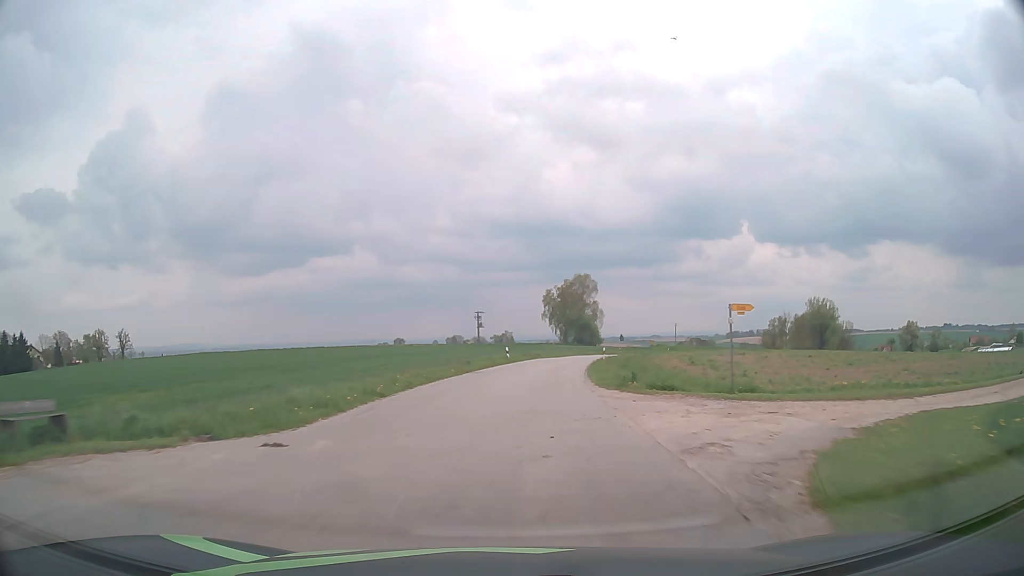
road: tertiary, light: Day
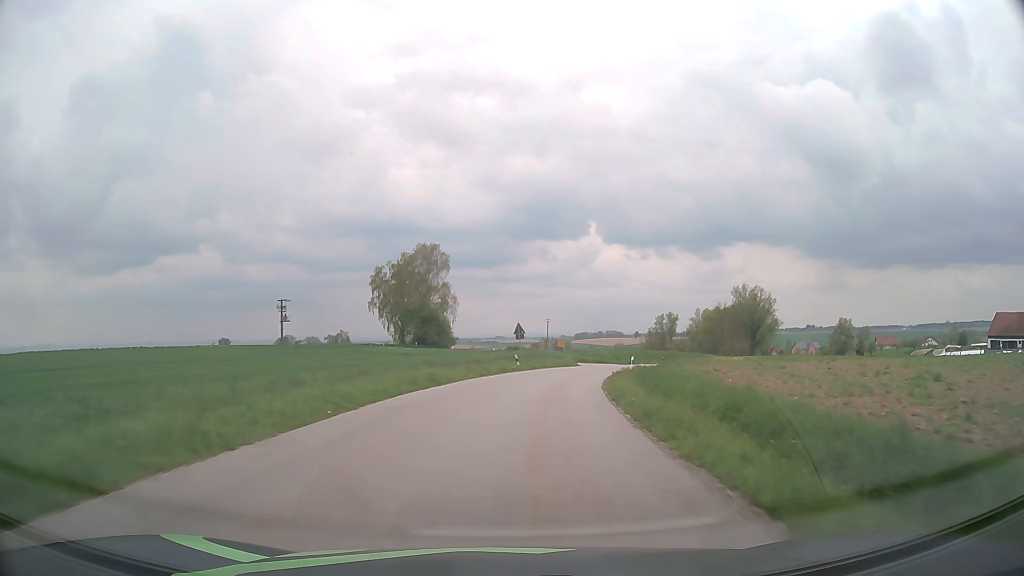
(+5.6, +56.1) m; +13°
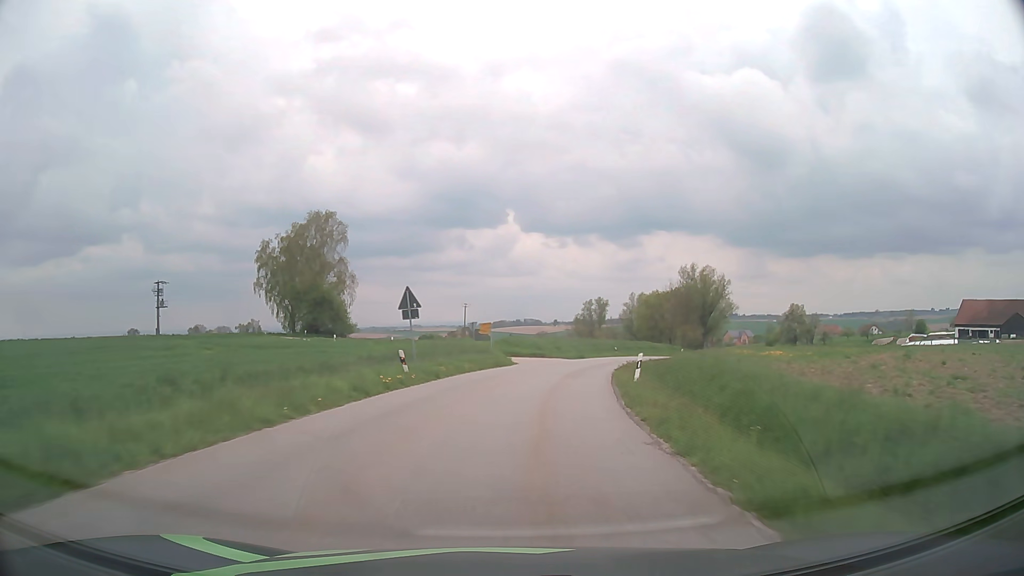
(+1.2, +21.6) m; +7°
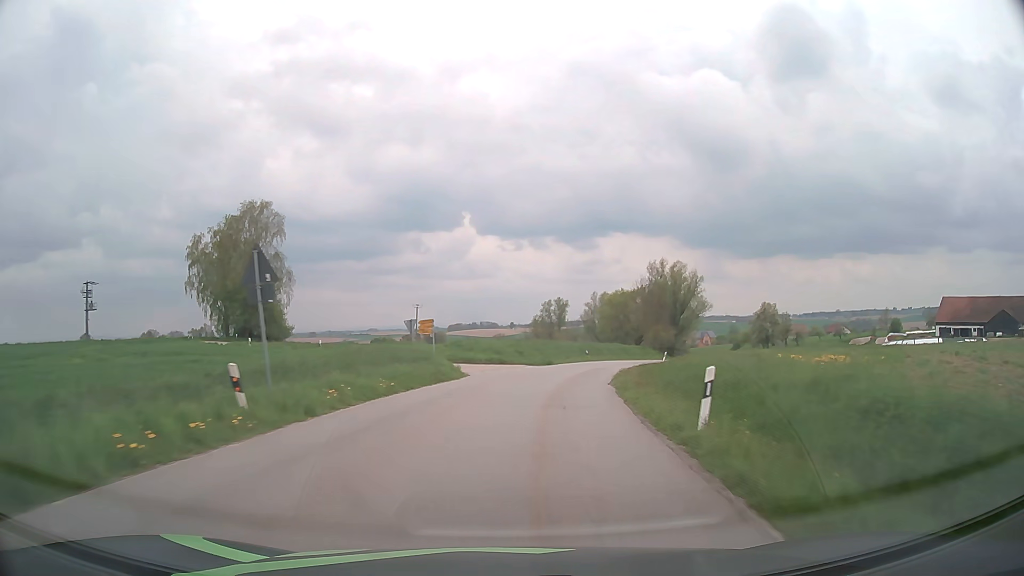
(+0.4, +10.6) m; +4°
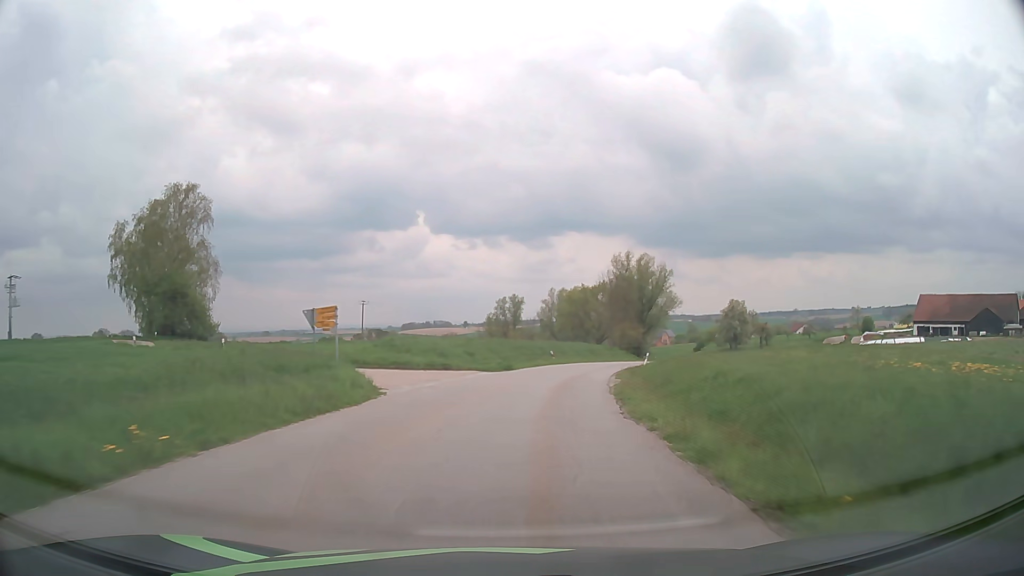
(+0.3, +10.4) m; +4°
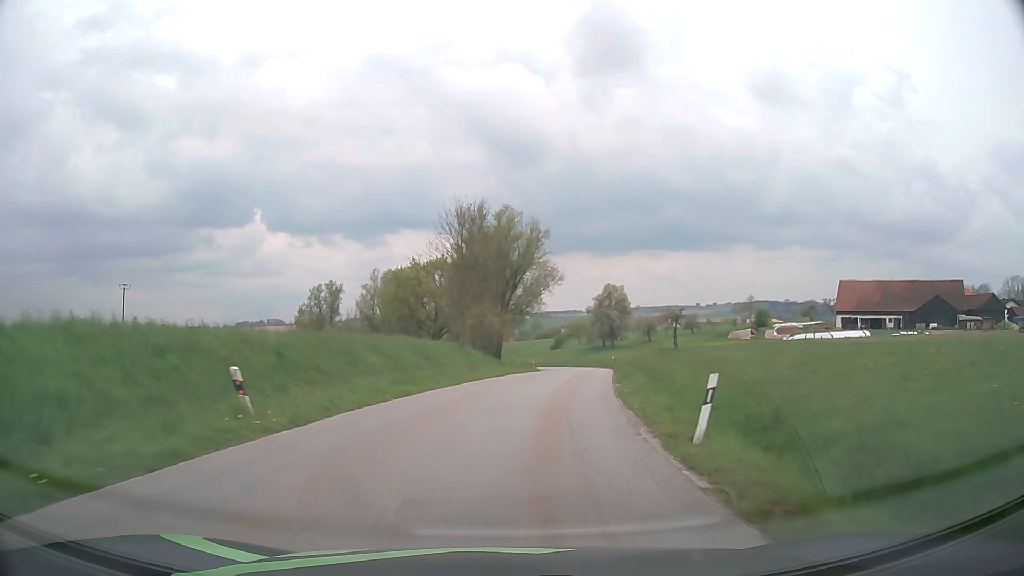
(+5.1, +40.0) m; +14°
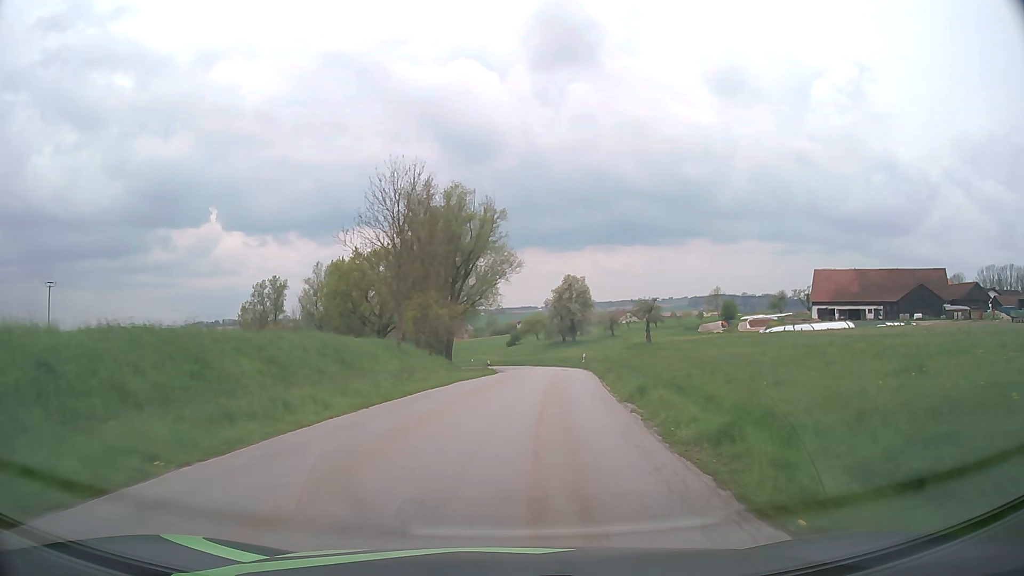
(+0.3, +9.8) m; +4°
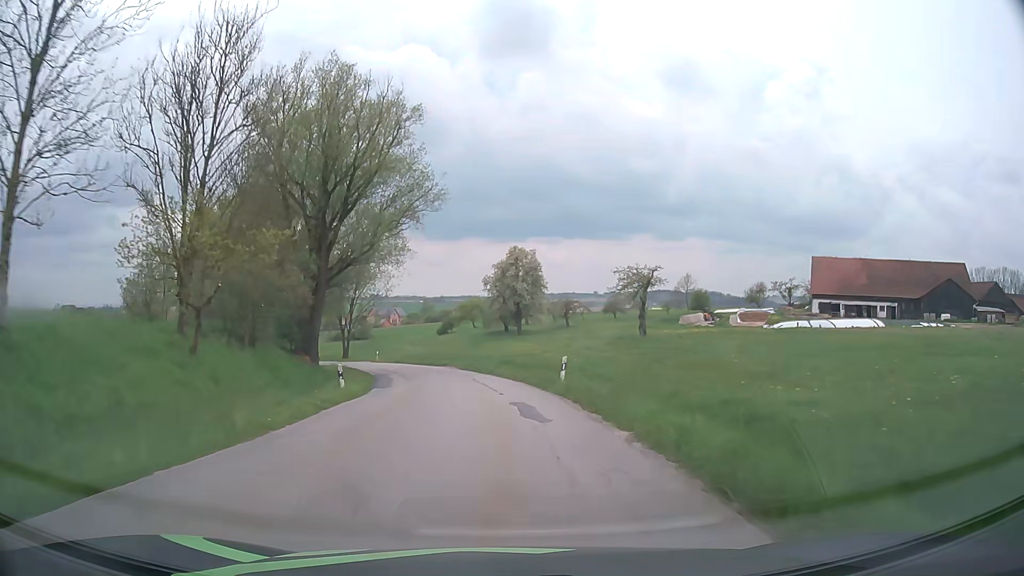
(+2.0, +28.8) m; +5°
(0, +10) (0, +20) (-2, +30) (-4, +40) (-6, +49) (-10, +59) (-14, +68) (-19, +76) (-24, +85) (-30, +93) m
